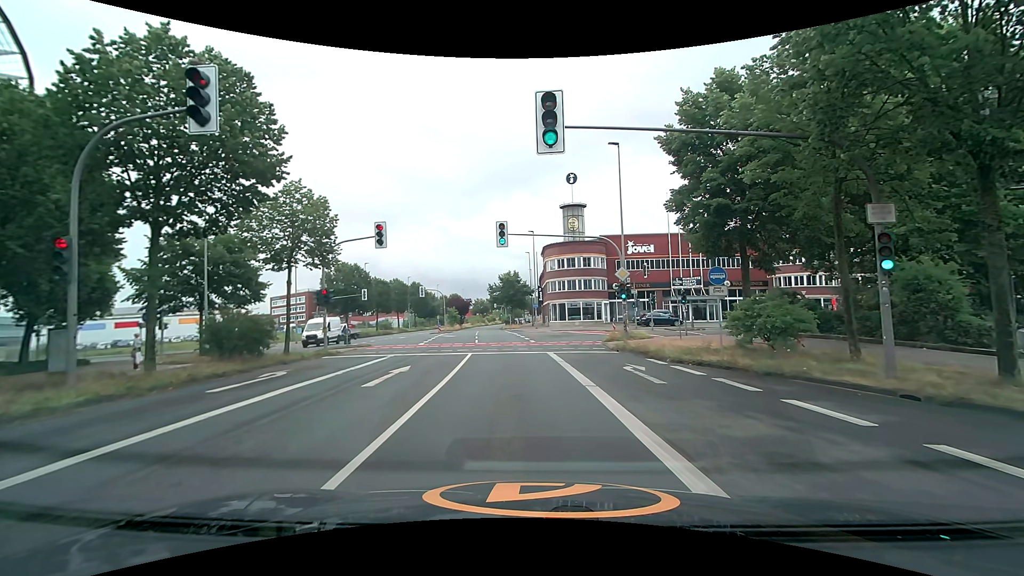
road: secondary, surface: asphalt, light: Day
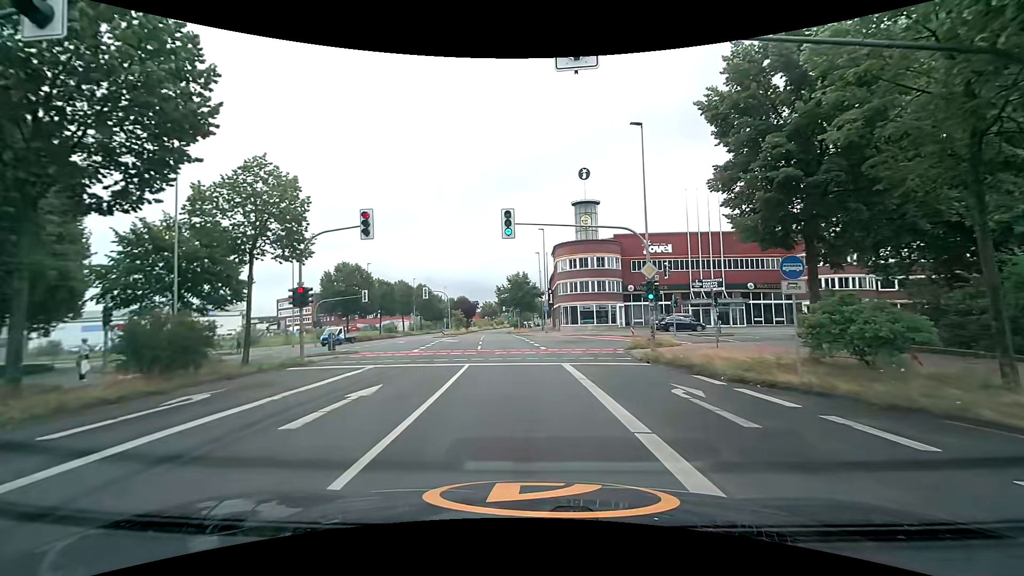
(-0.2, +4.2) m; -2°
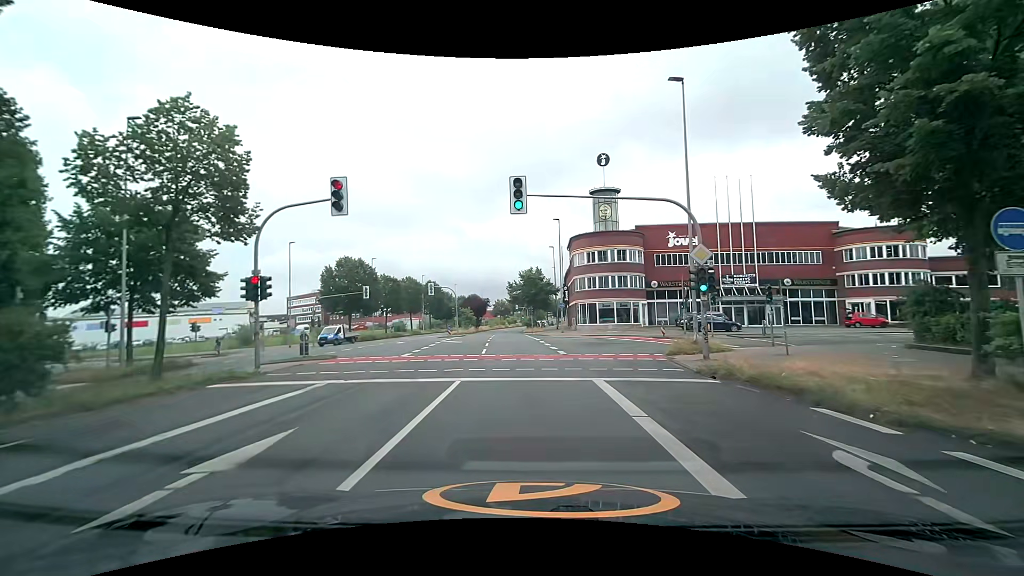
(-0.1, +5.2) m; -2°
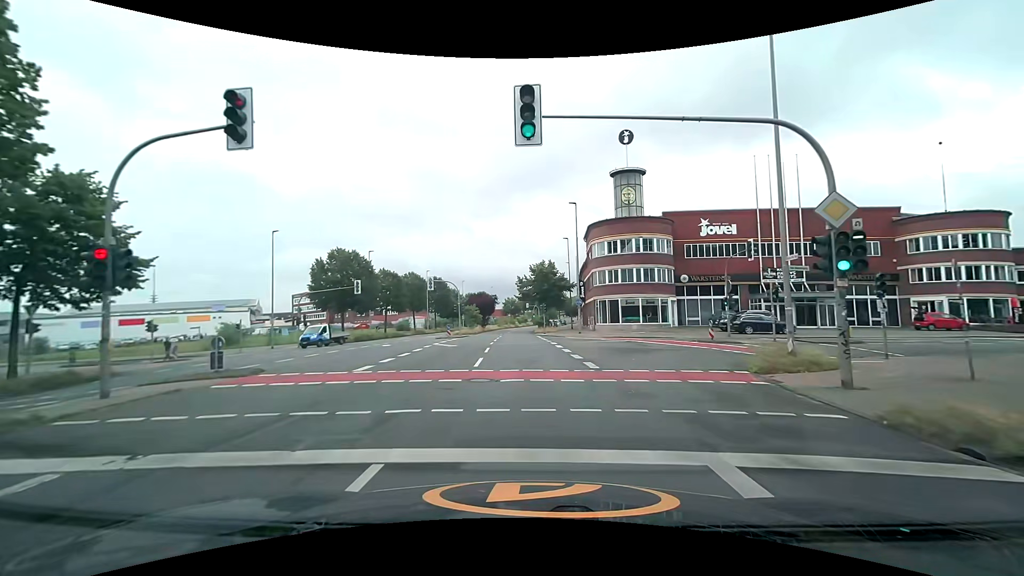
(-0.1, +7.2) m; -1°
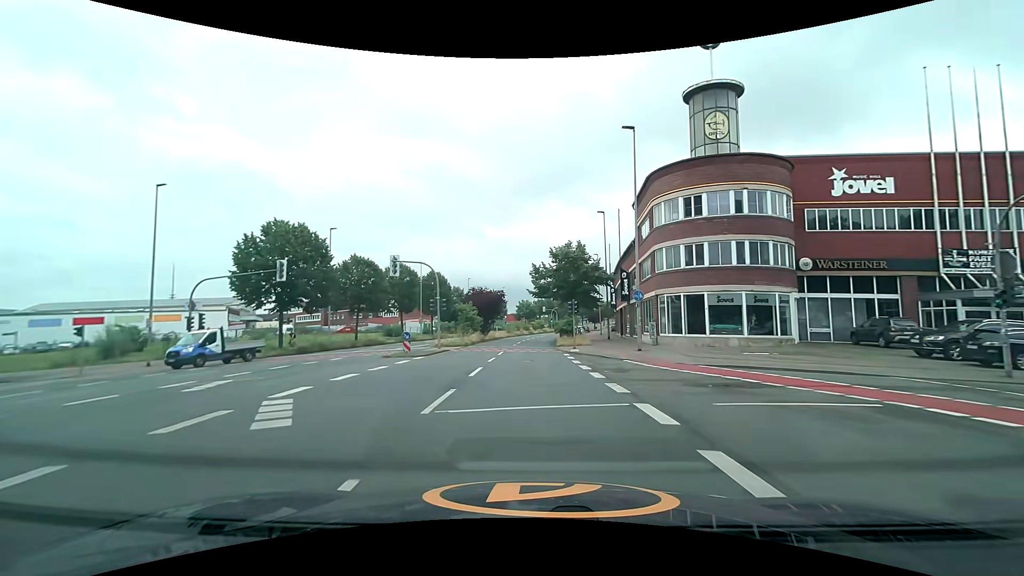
(-0.4, +20.0) m; -2°
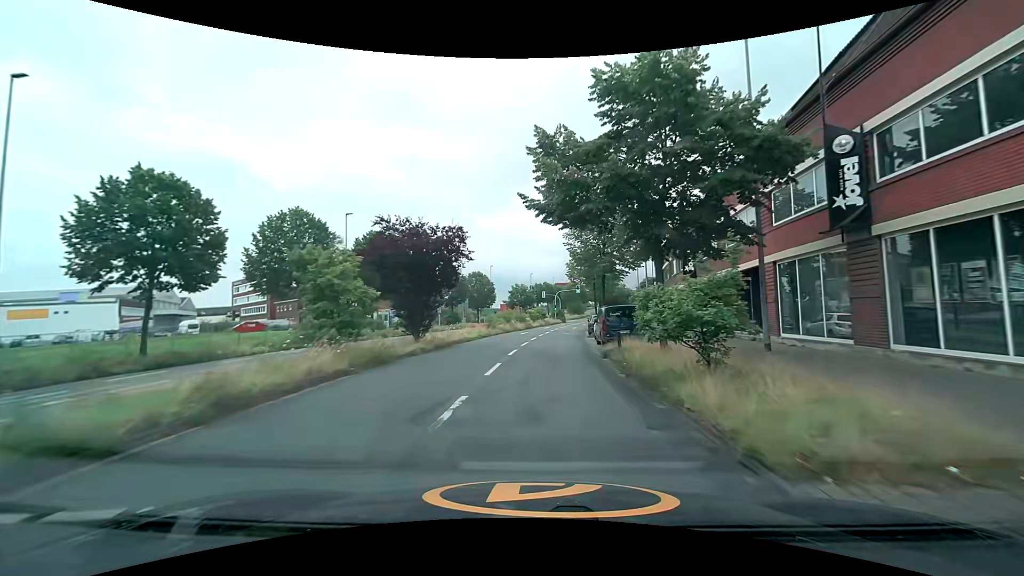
(-0.3, +32.1) m; 0°
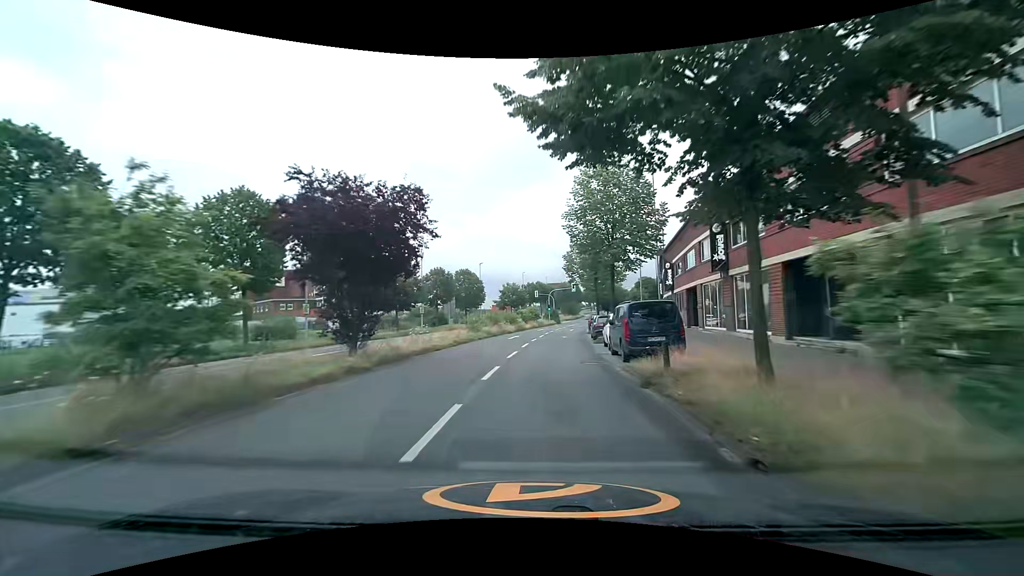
(+0.1, +6.8) m; +1°
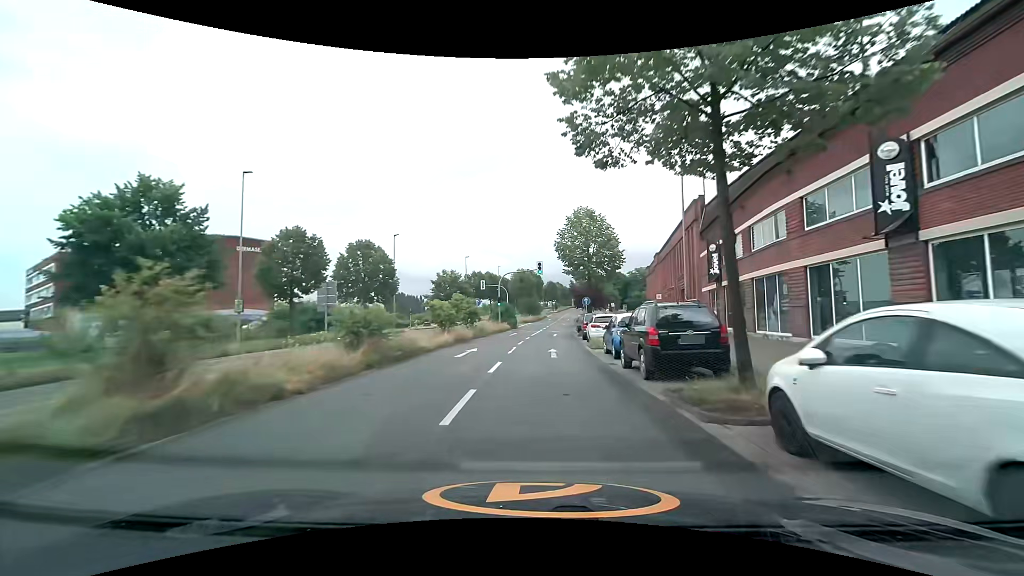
(+1.5, +34.1) m; +5°
(0, +10) (+1, +20) (+1, +30) (+2, +40) (+2, +50) (+3, +60) (+4, +70) (+5, +80) (+6, +90) (+7, +100) m
